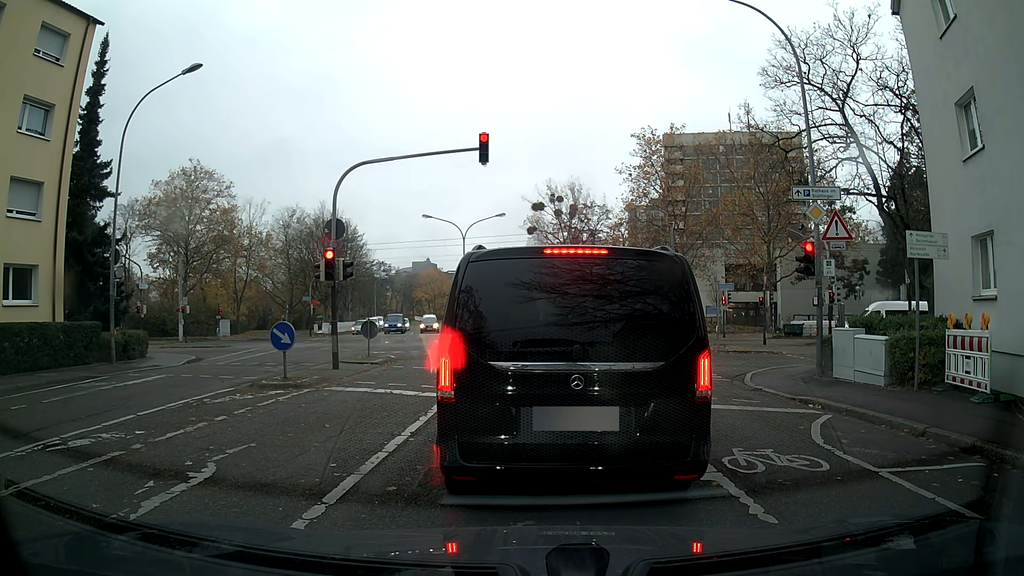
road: residential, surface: asphalt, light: Day
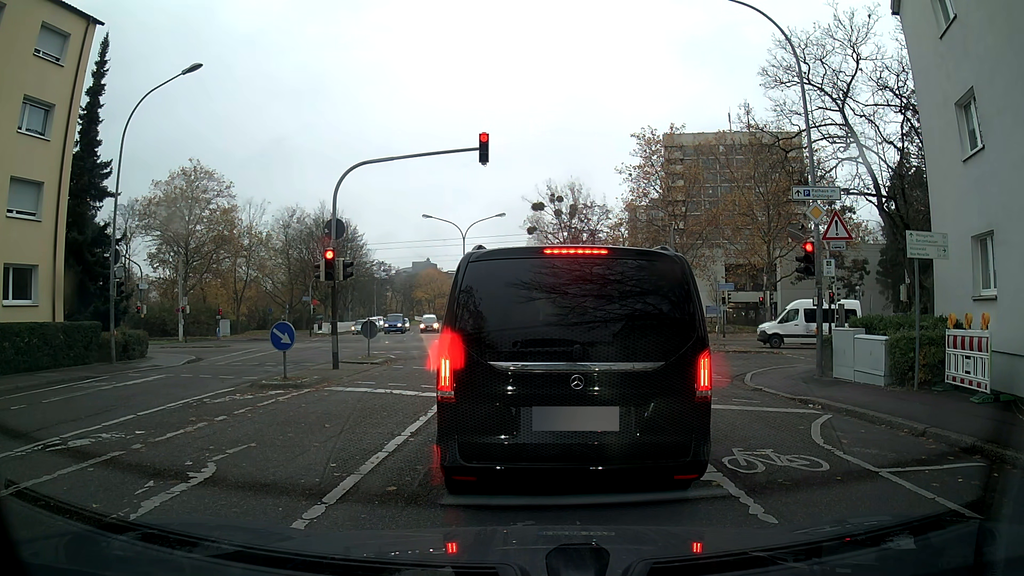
(0.0, 0.0) m; 0°
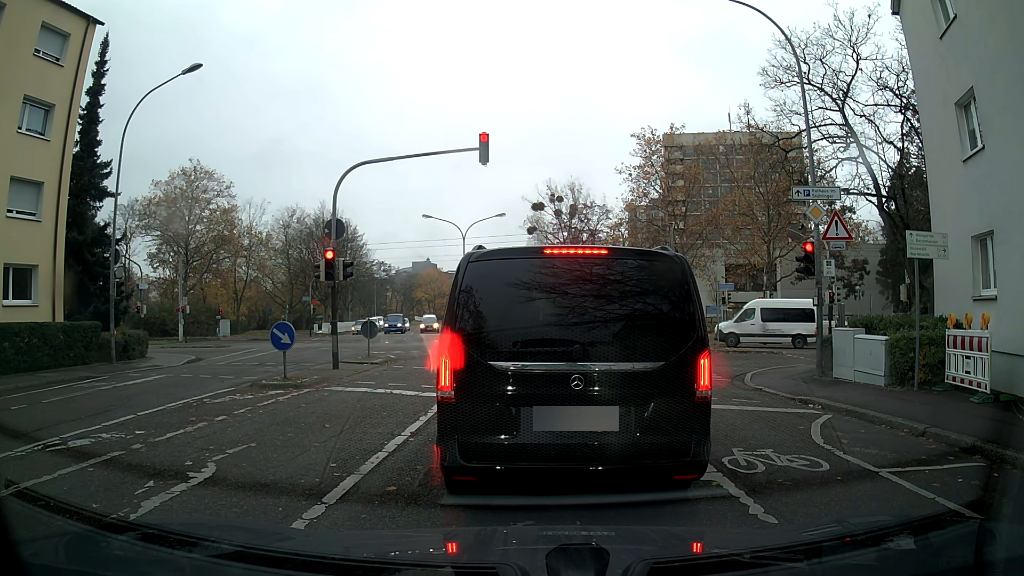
(0.0, 0.0) m; 0°
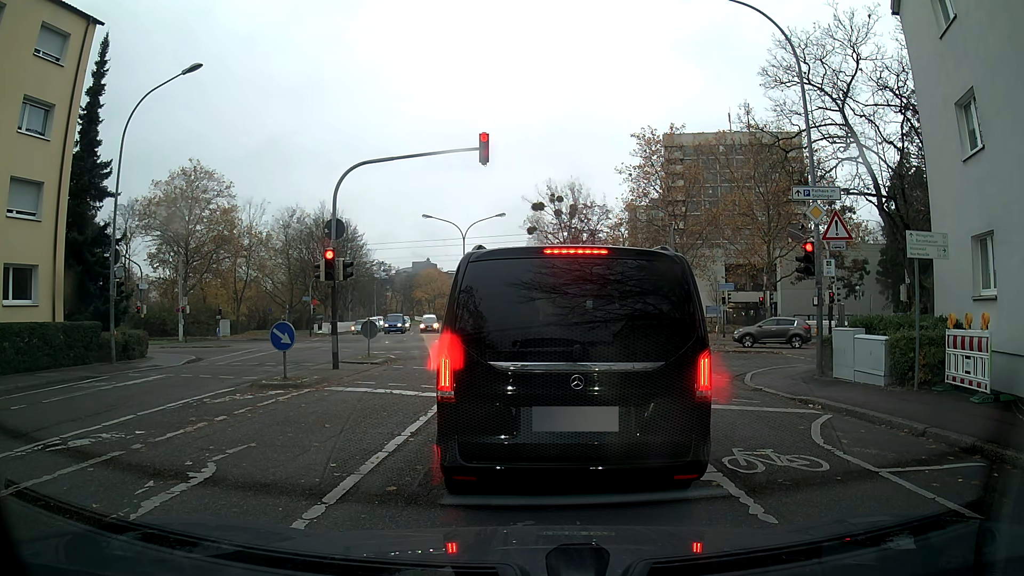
(0.0, 0.0) m; 0°
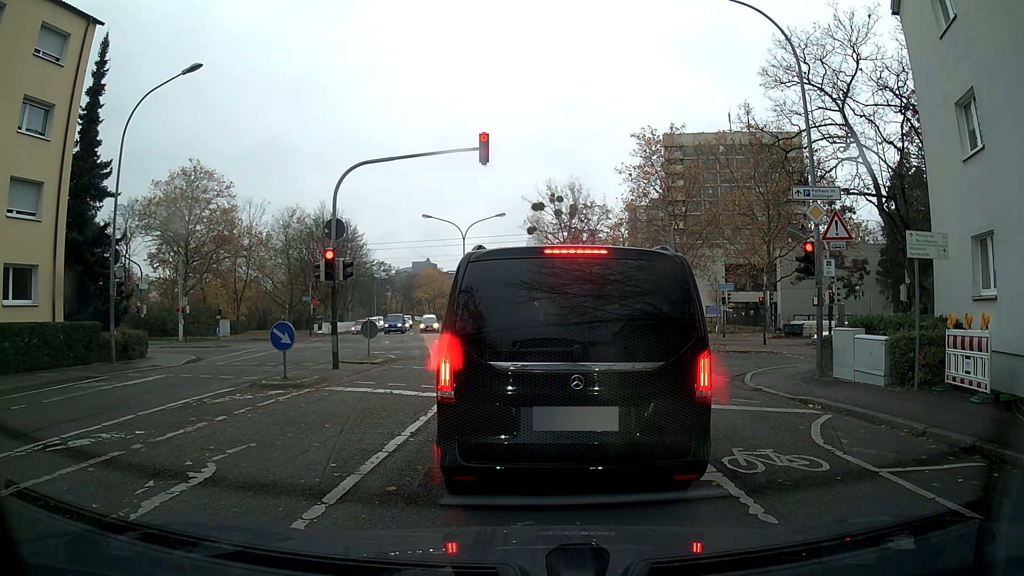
(0.0, 0.0) m; 0°
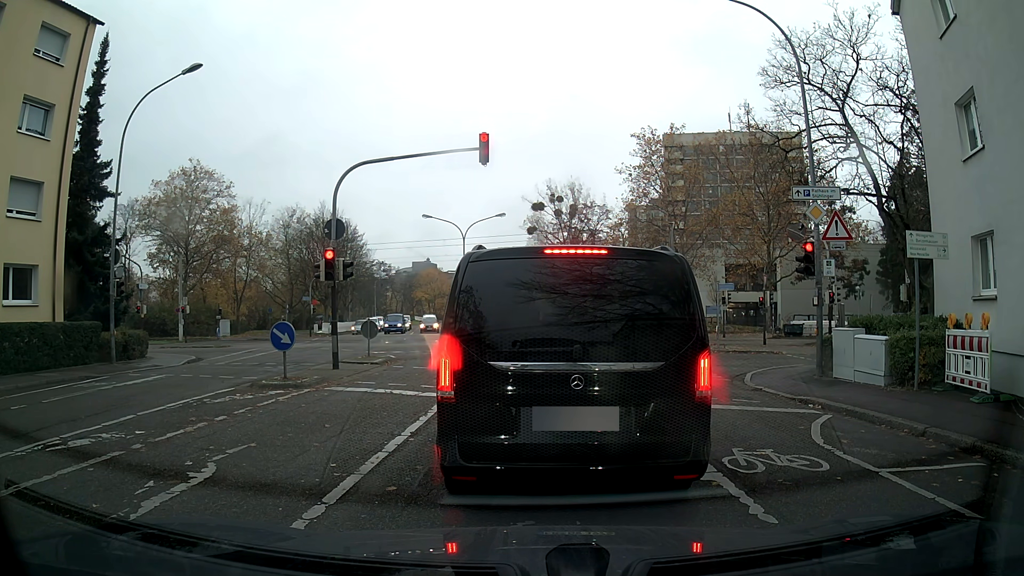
(0.0, 0.0) m; 0°
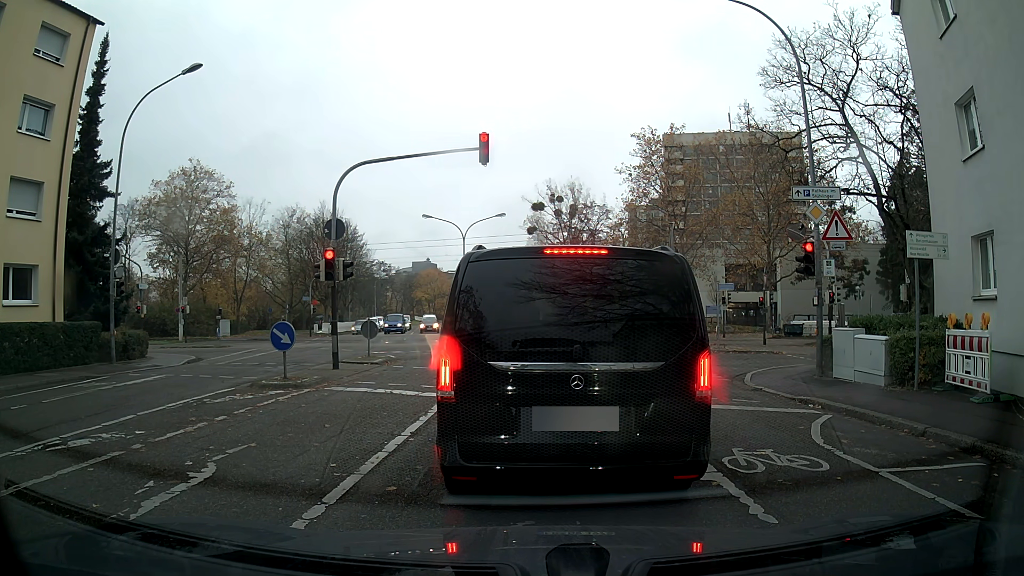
(0.0, 0.0) m; 0°
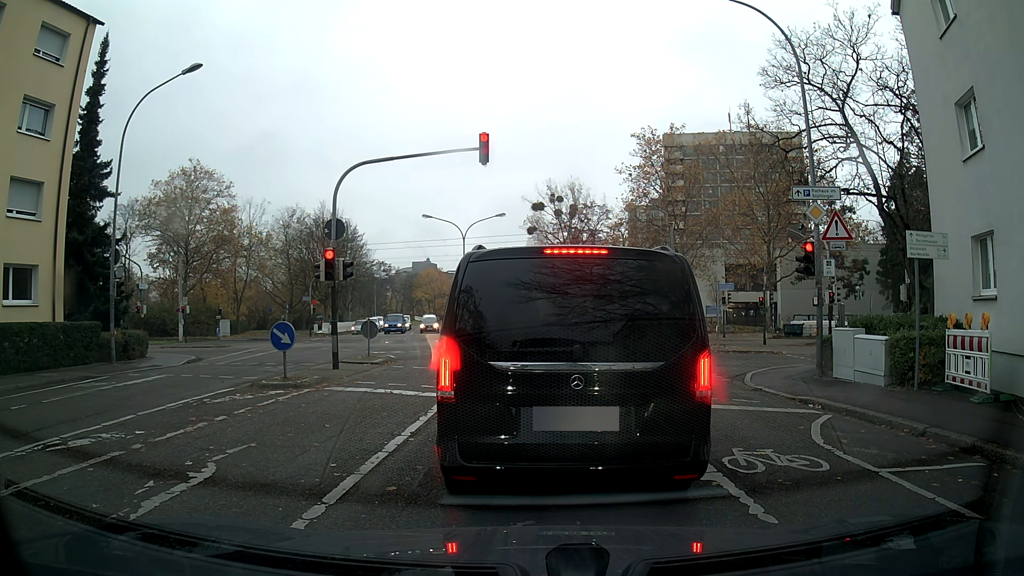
(0.0, 0.0) m; 0°
(0, +10) (+1, +20) (+1, +30) (+1, +40) (0, +50) (-1, +60) (-3, +70) (-4, +80) (-7, +89) (-9, +99) m
